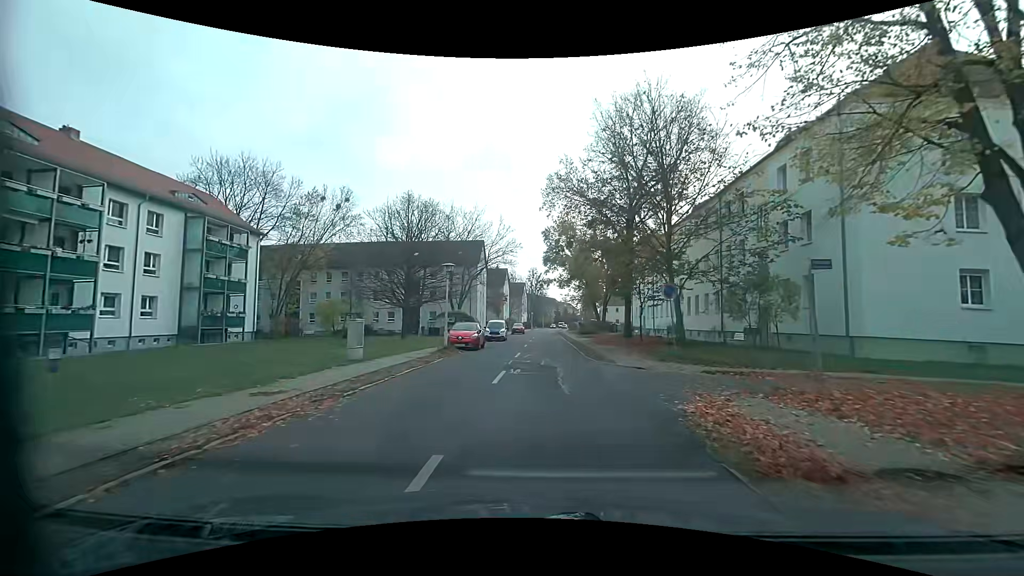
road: residential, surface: asphalt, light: Day
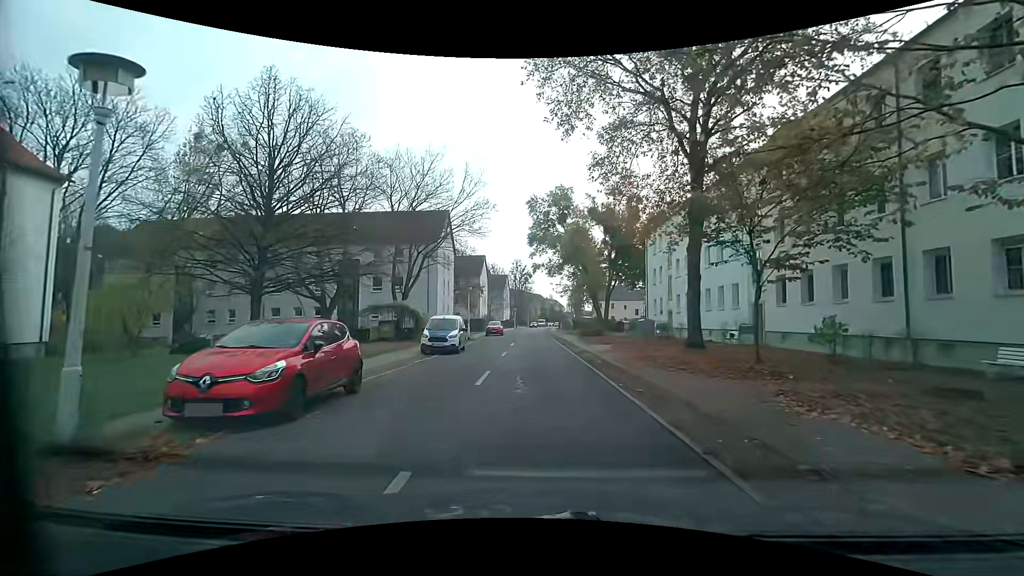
(+0.4, +18.4) m; +1°
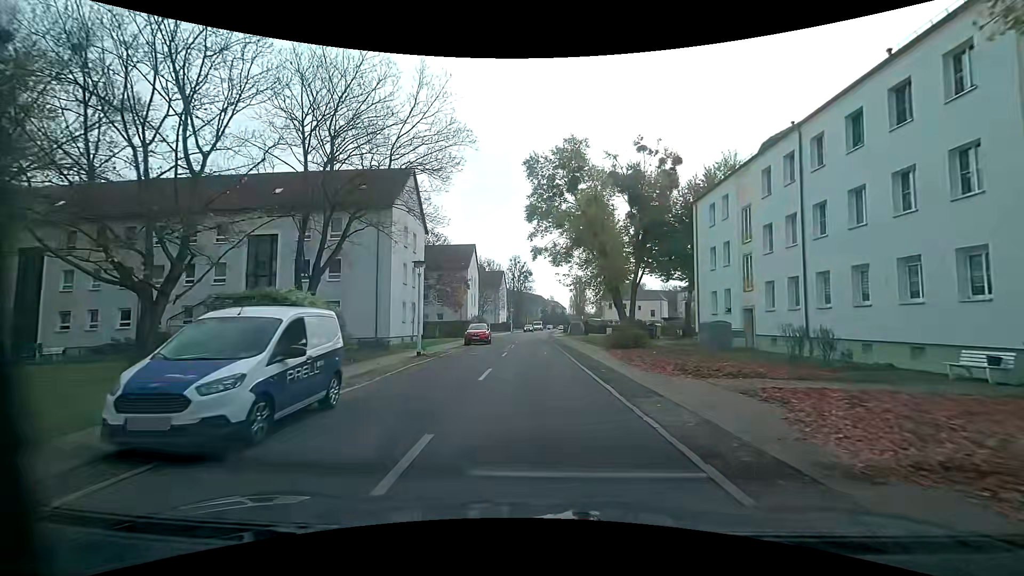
(+0.3, +16.7) m; +1°
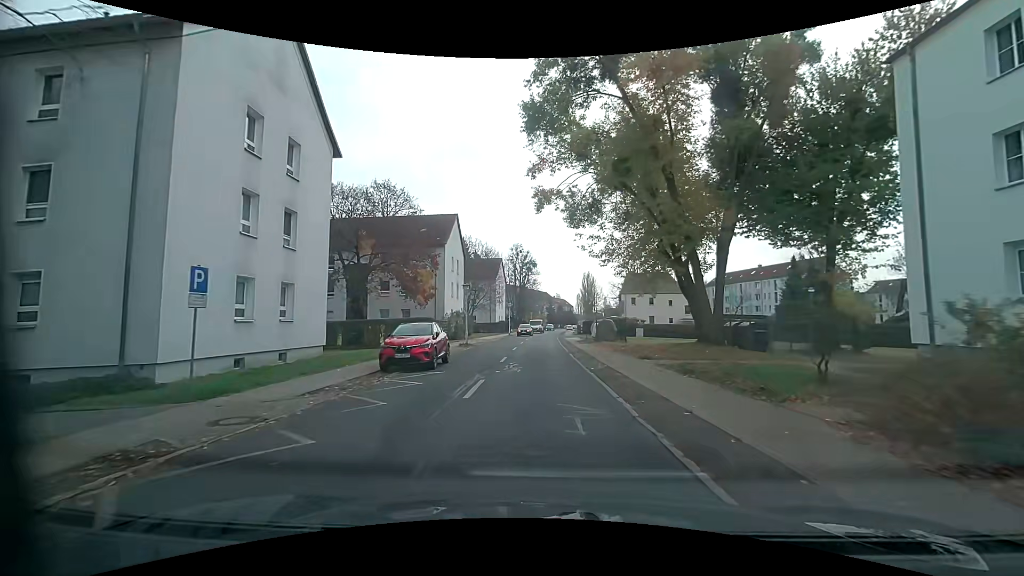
(+0.2, +21.2) m; -1°
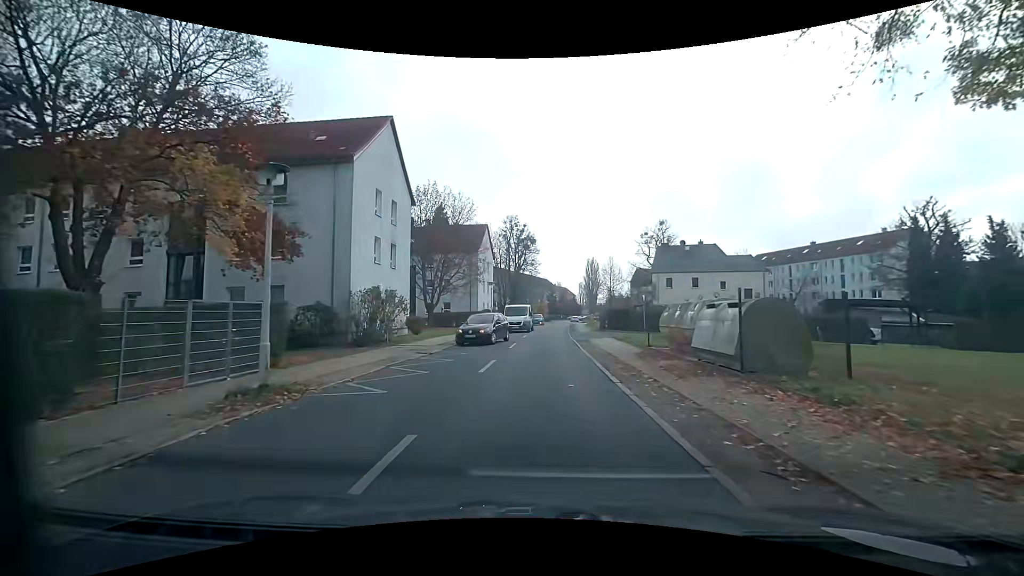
(+0.4, +24.5) m; +1°
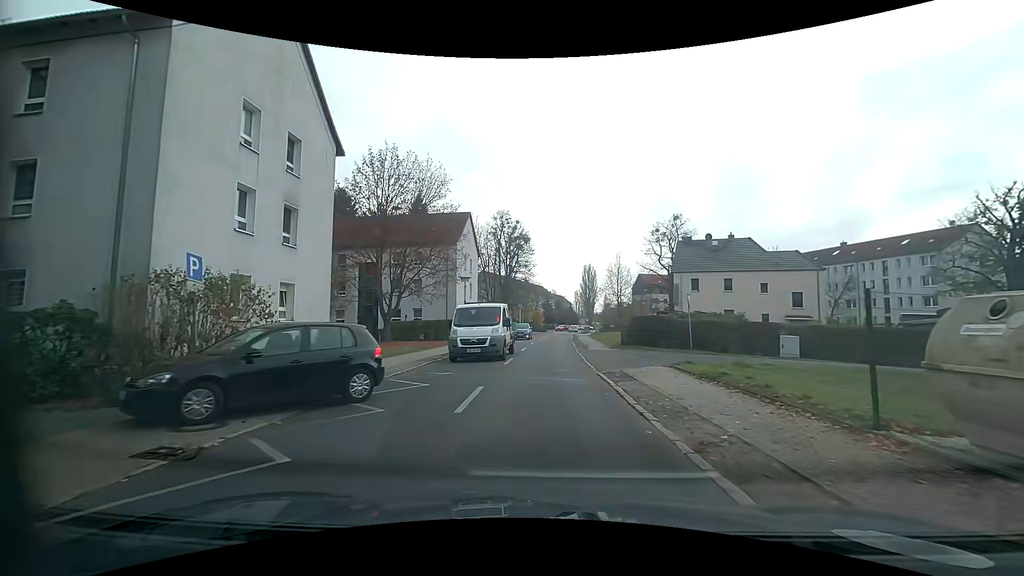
(-0.1, +12.9) m; 0°
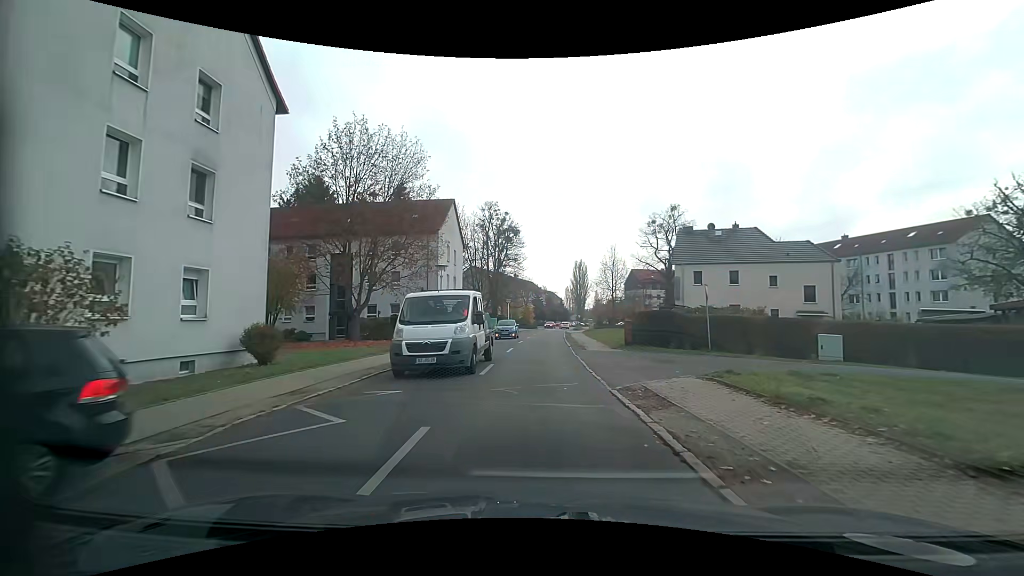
(0.0, +4.4) m; +1°
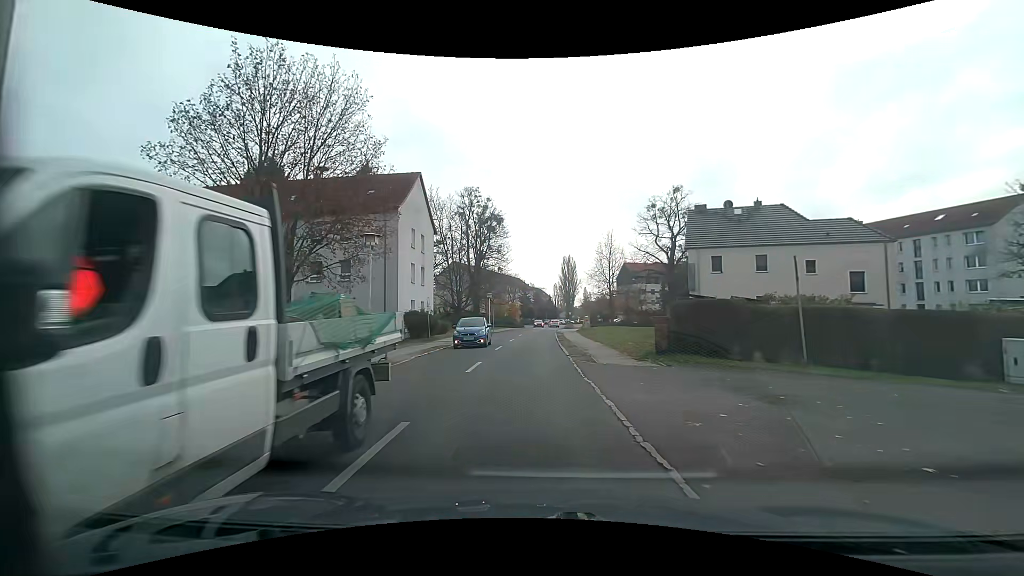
(+0.1, +8.8) m; +1°
(0, +10) (0, +20) (0, +30) (0, +40) (+1, +50) (+1, +60) (+2, +70) (+3, +80) (+4, +90) (+4, +100) m
